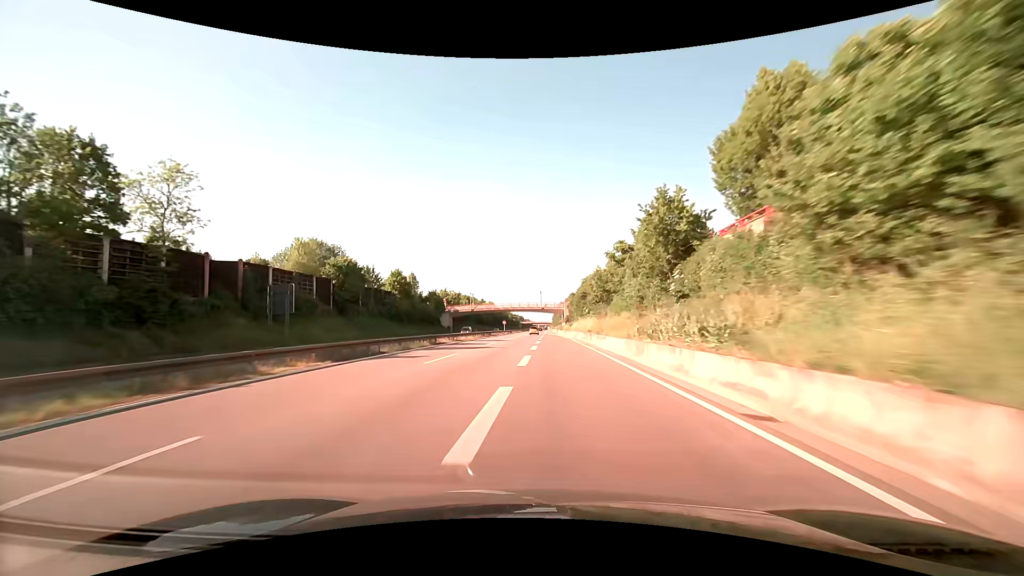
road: trunk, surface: asphalt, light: Day
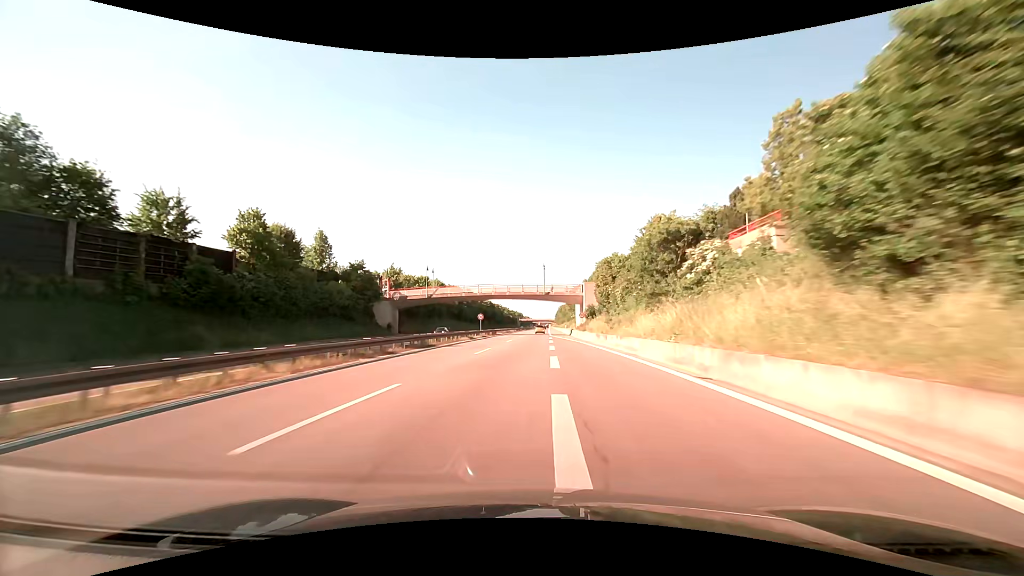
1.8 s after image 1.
(-0.1, +49.2) m; 0°
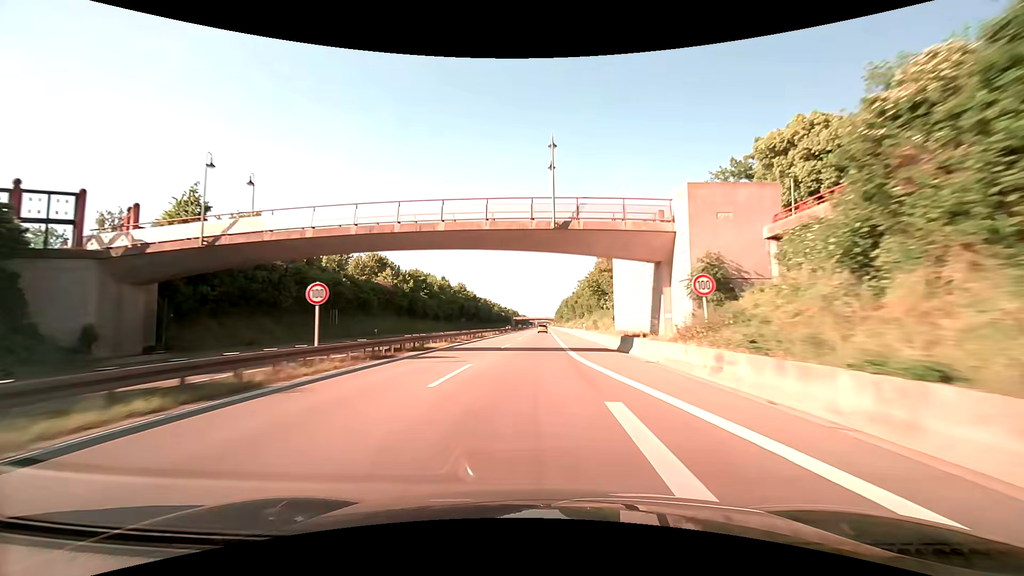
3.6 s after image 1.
(+0.1, +48.8) m; 0°
(0, +10) (0, +20) (0, +30) (0, +40) (0, +50) (0, +60) (0, +70) (+1, +80) (+1, +90) (+1, +100) m
